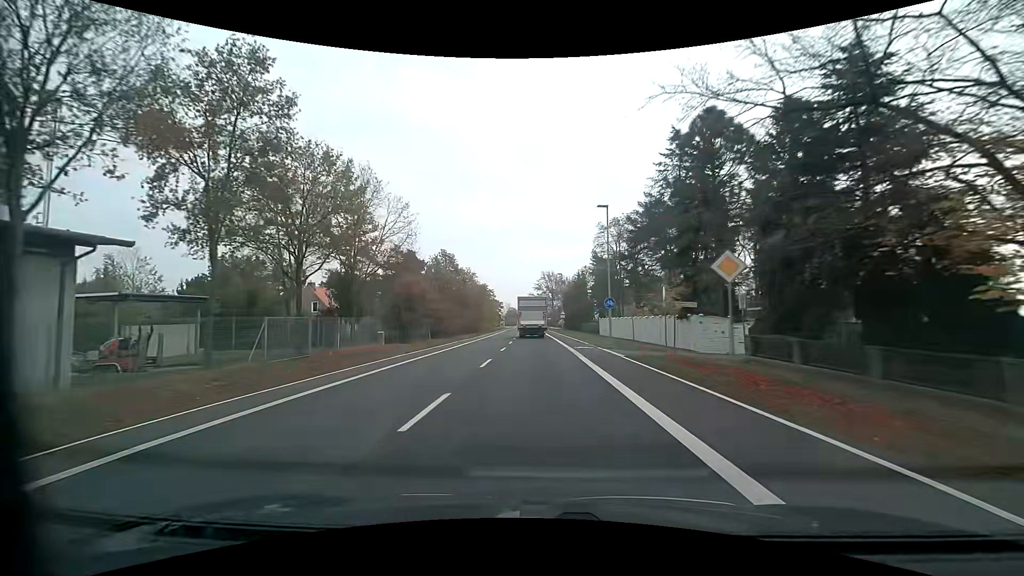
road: primary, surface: asphalt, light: Day
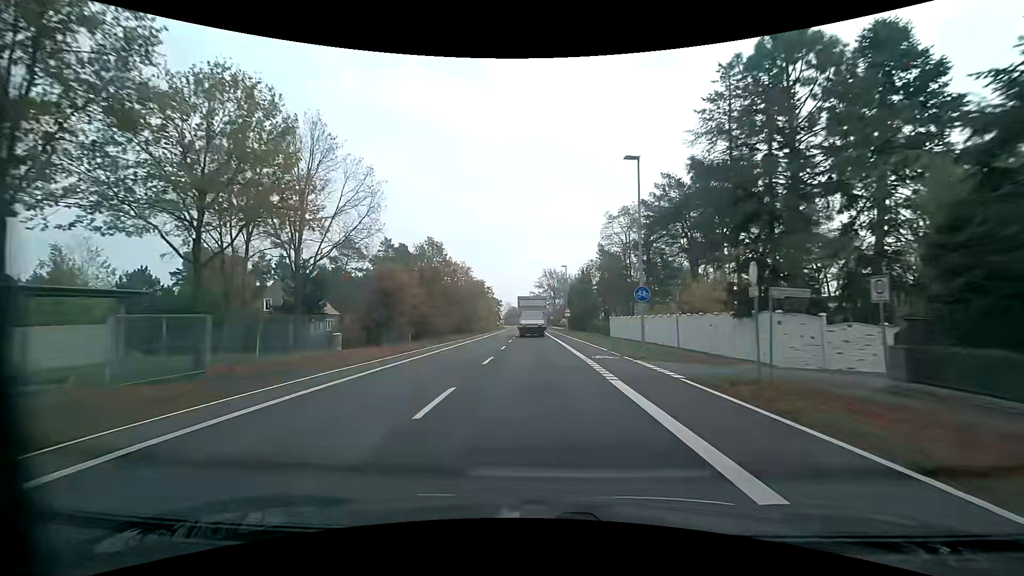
(0.0, +8.4) m; 0°
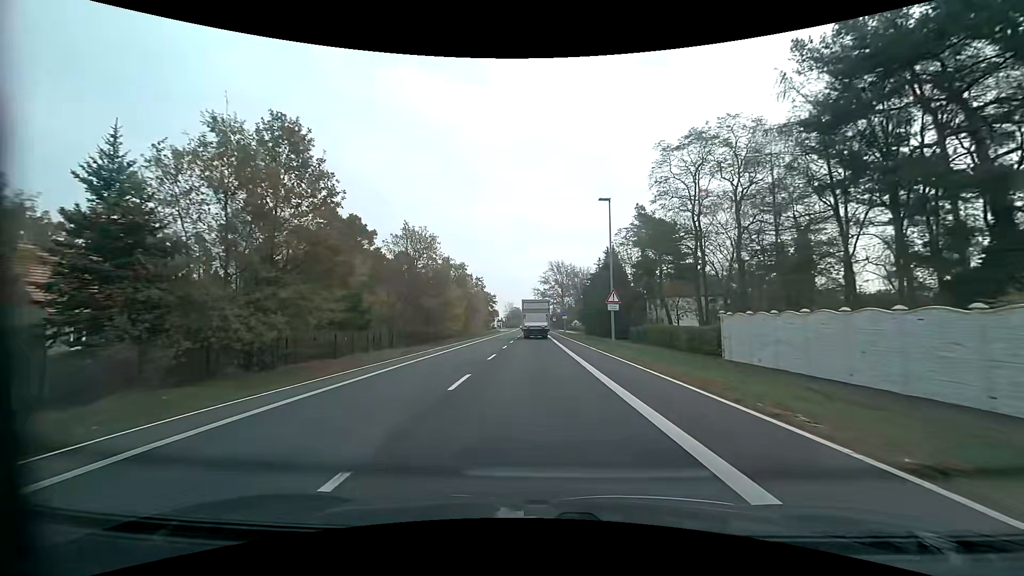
(-0.1, +32.9) m; -1°
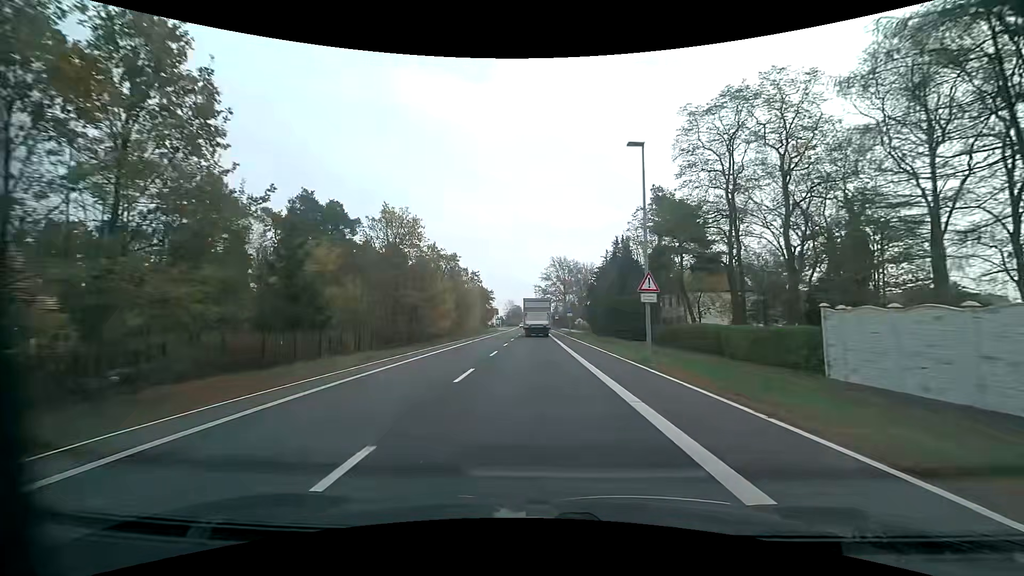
(0.0, +8.1) m; 0°
(0, +10) (0, +20) (0, +30) (0, +40) (0, +50) (0, +60) (0, +70) (0, +80) (0, +90) (0, +100) m
